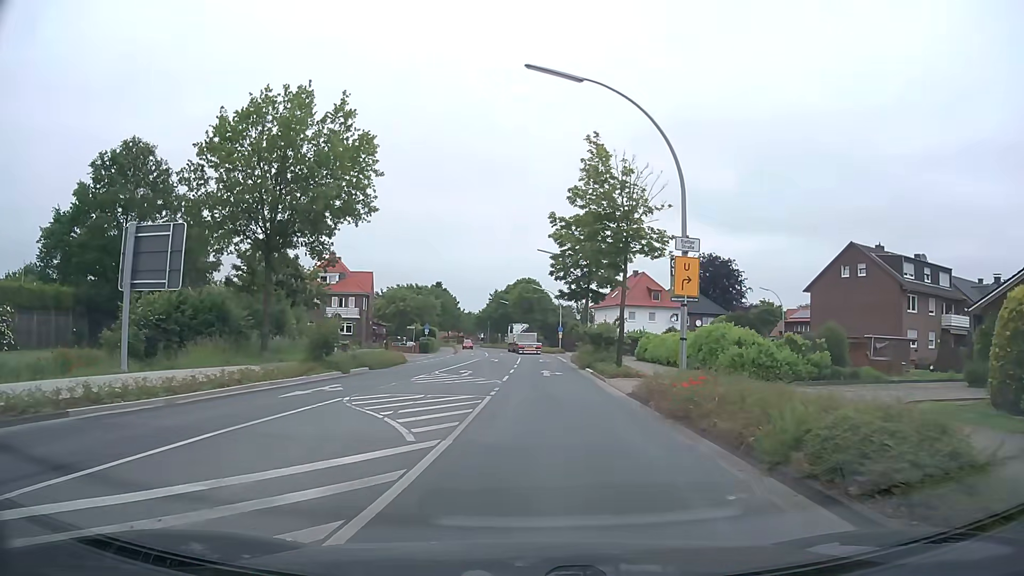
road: secondary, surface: asphalt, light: Day
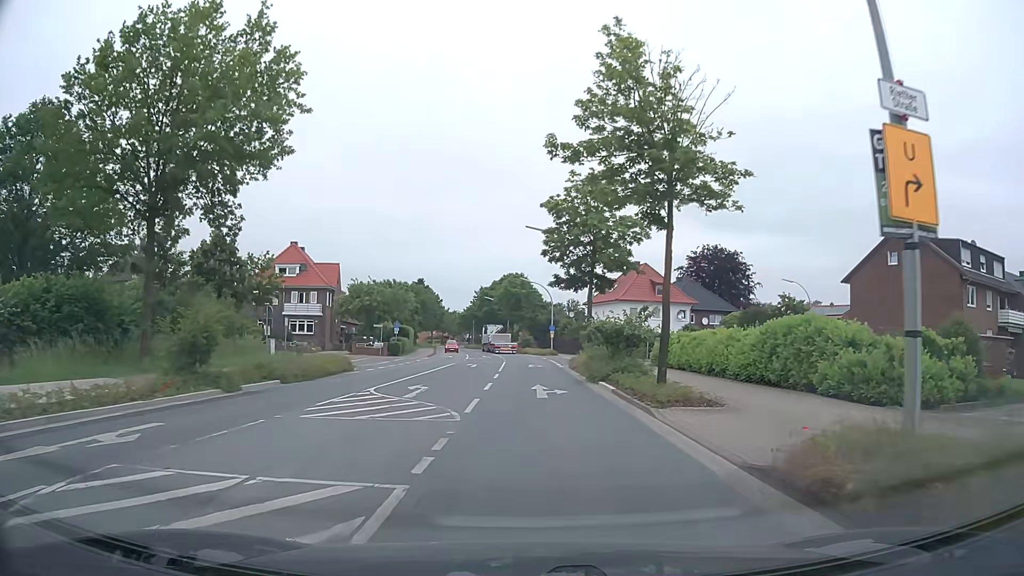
(+0.1, +10.5) m; +1°
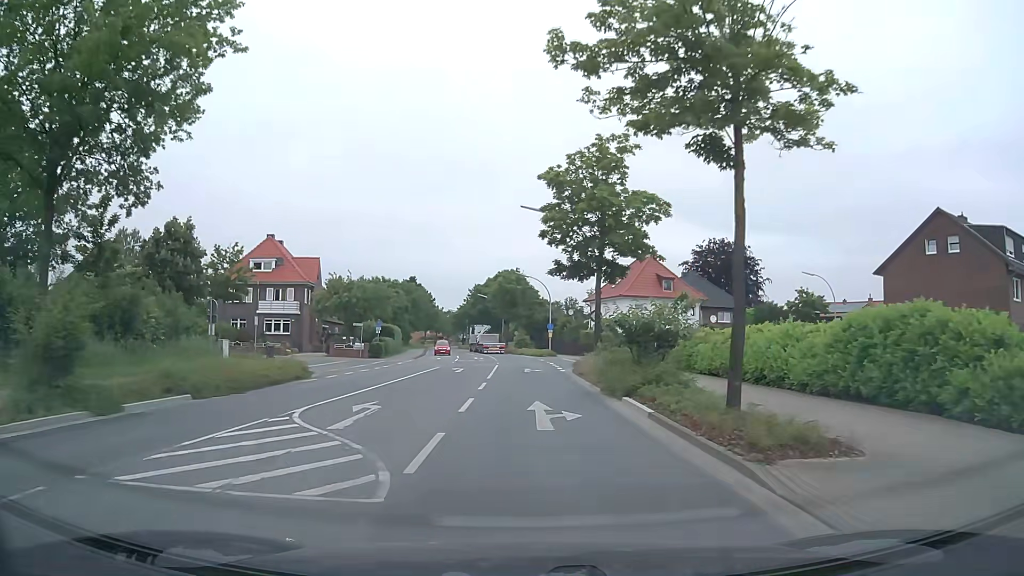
(0.0, +6.0) m; +1°
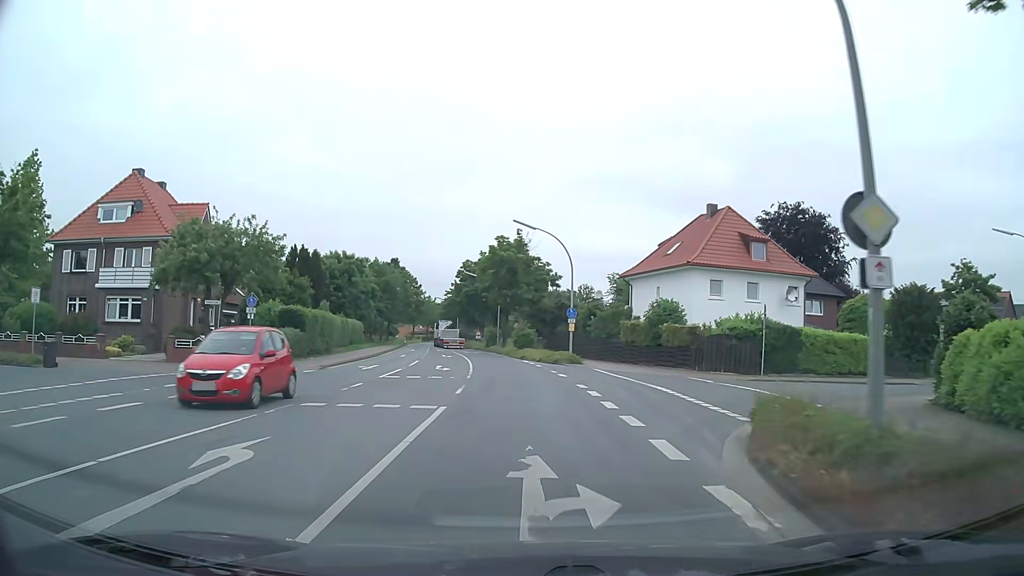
(-0.1, +26.9) m; 0°
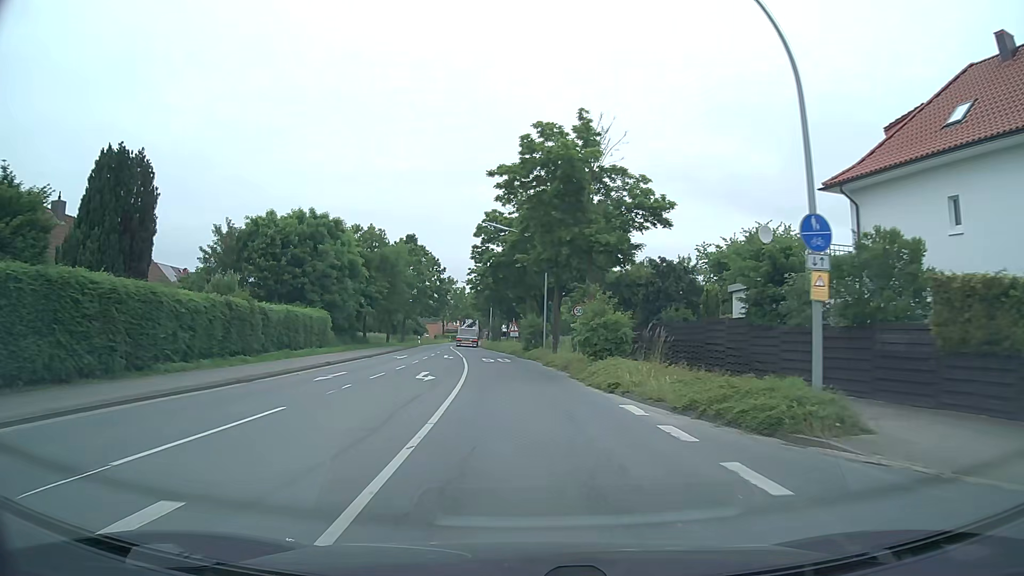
(-1.0, +29.2) m; -4°
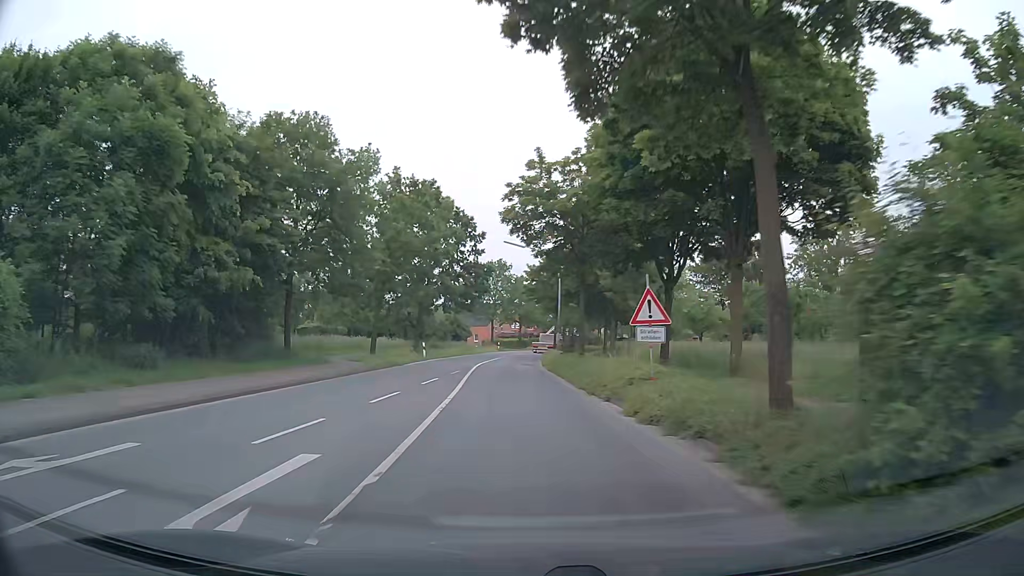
(-1.9, +37.7) m; -5°
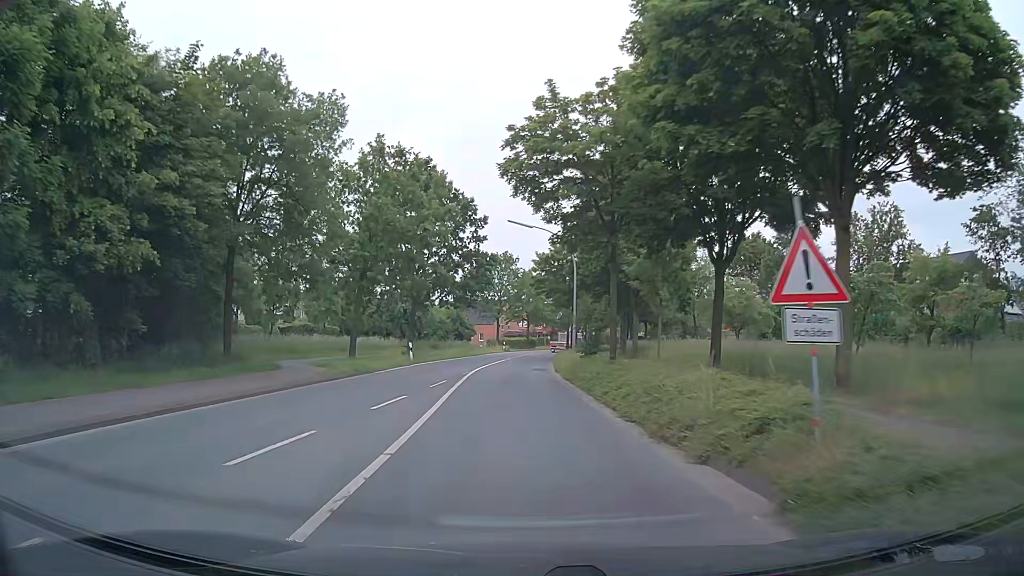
(-0.1, +7.7) m; -1°
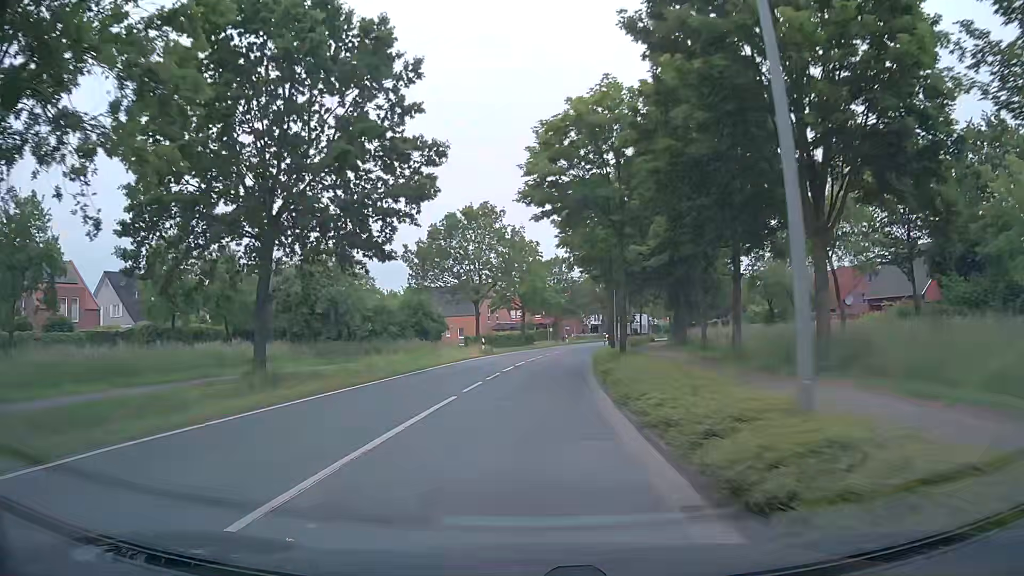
(-0.2, +30.9) m; +1°
(0, +10) (0, +20) (+1, +30) (+2, +40) (+3, +50) (+4, +60) (+7, +70) (+9, +79) (+12, +89) (+16, +98) m
